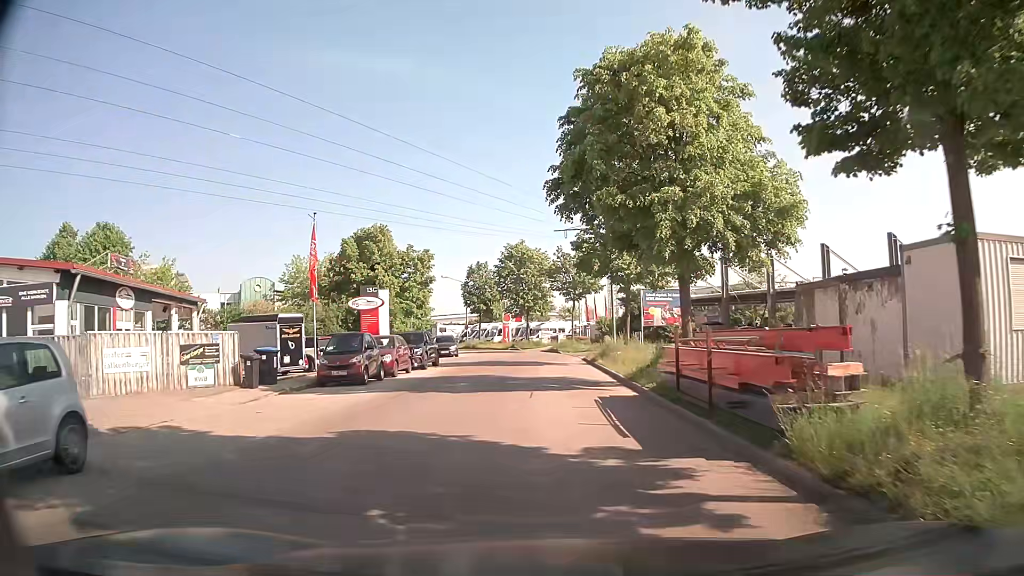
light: Day
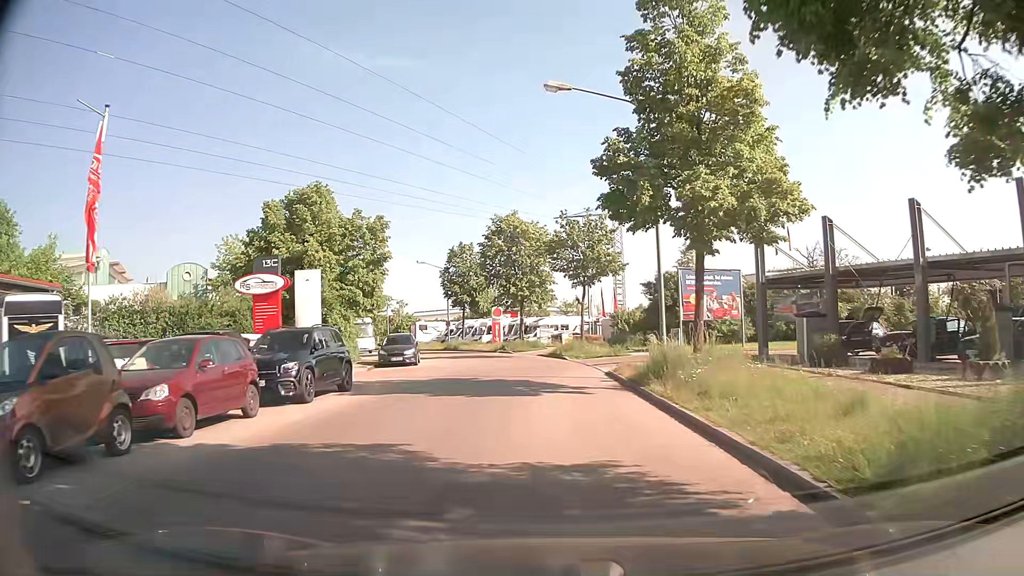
(0.0, +14.1) m; 0°
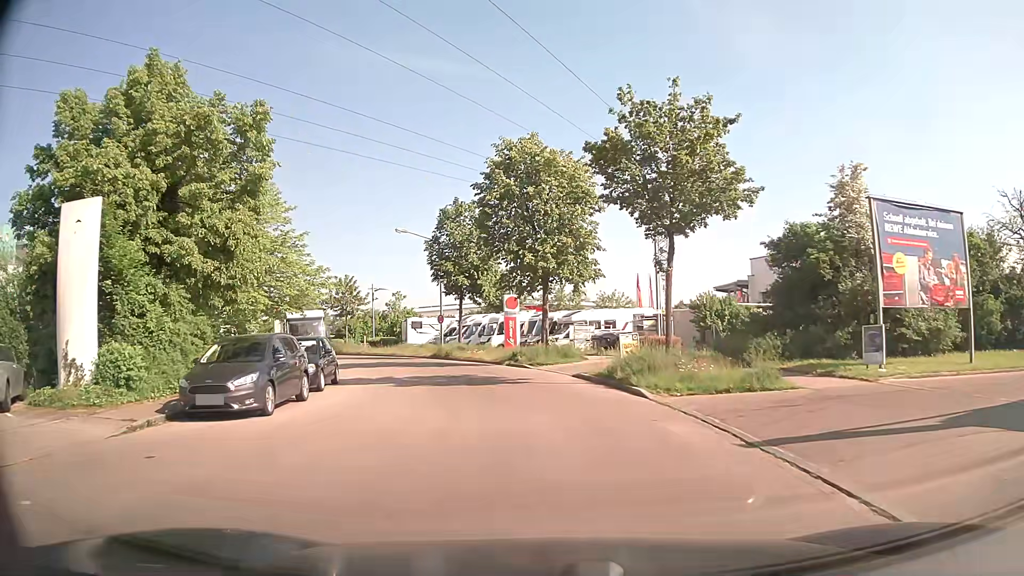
(-0.2, +19.2) m; -2°
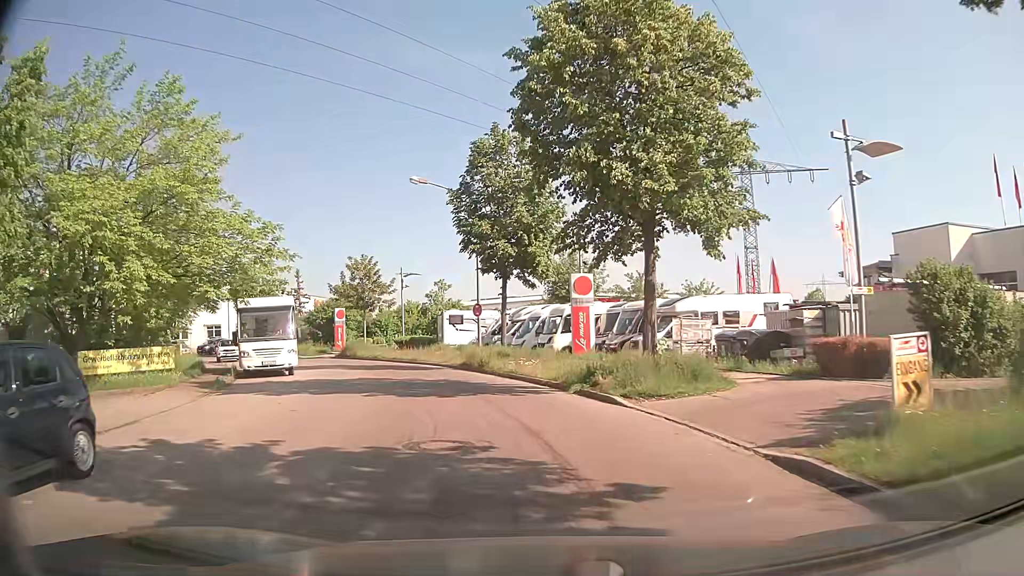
(-0.7, +13.9) m; -6°
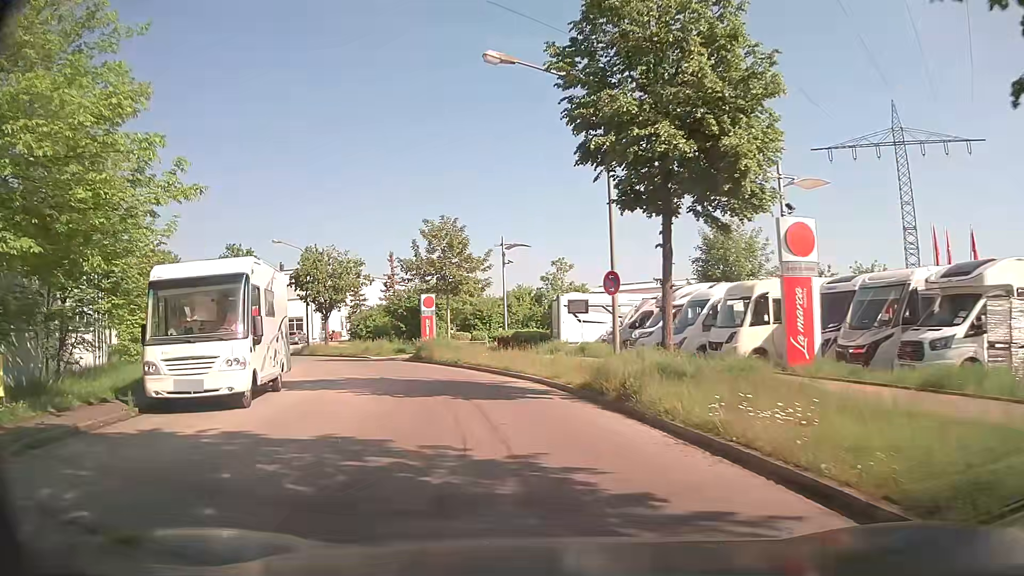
(-1.1, +13.1) m; -11°
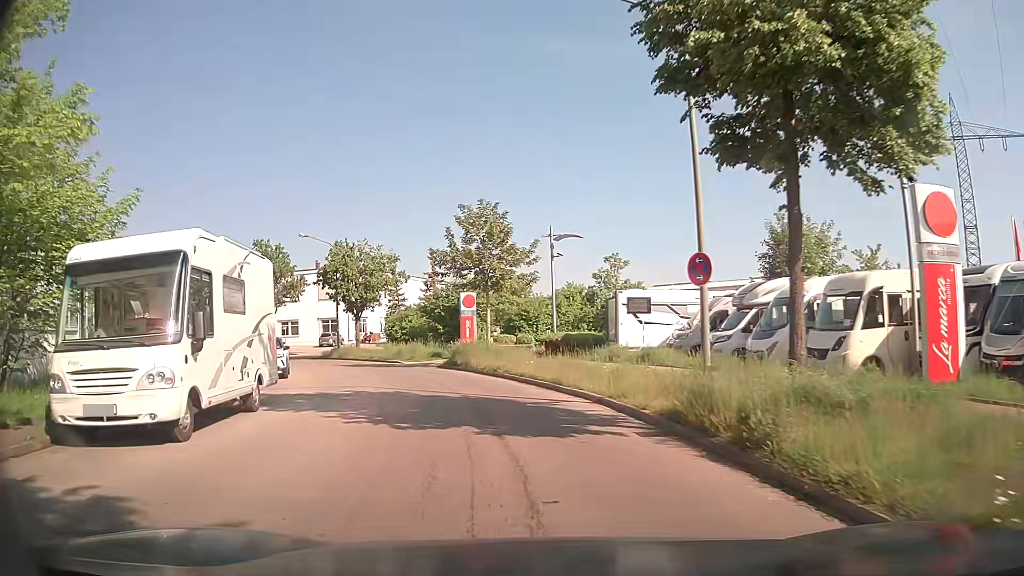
(-0.1, +4.3) m; -2°
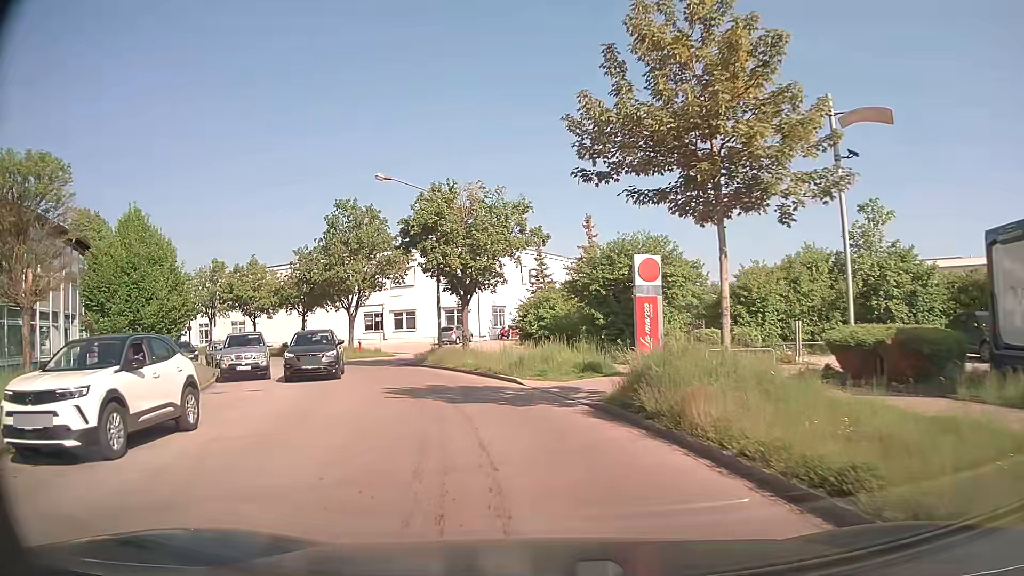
(-2.5, +17.2) m; -14°
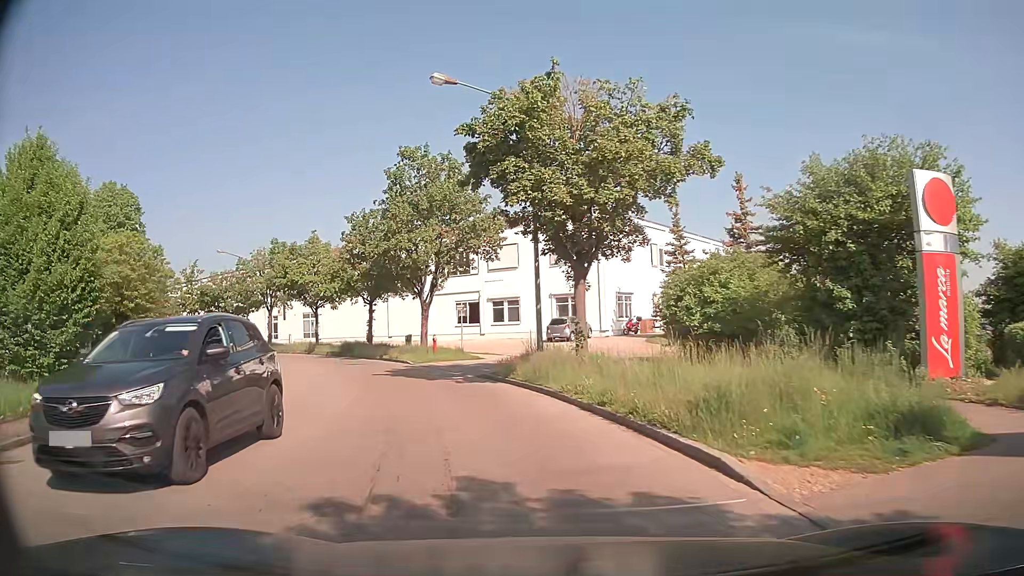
(-1.2, +12.1) m; -11°
(-1, +10) (-3, +20) (-7, +29) (-12, +37) (-19, +45) (-26, +52) (-34, +58) (-42, +64) (-51, +69) (-59, +75) m
